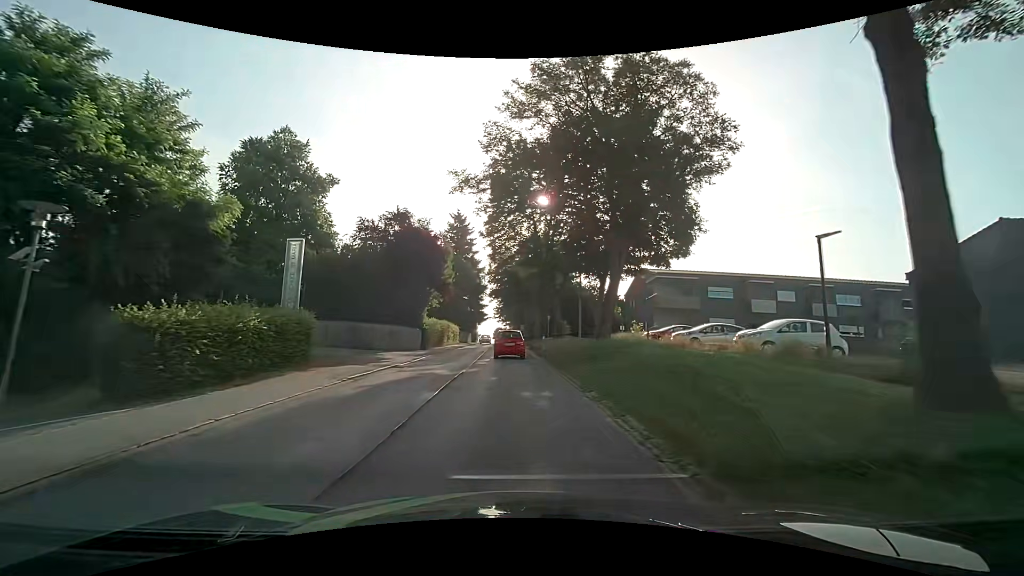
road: secondary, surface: asphalt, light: Day
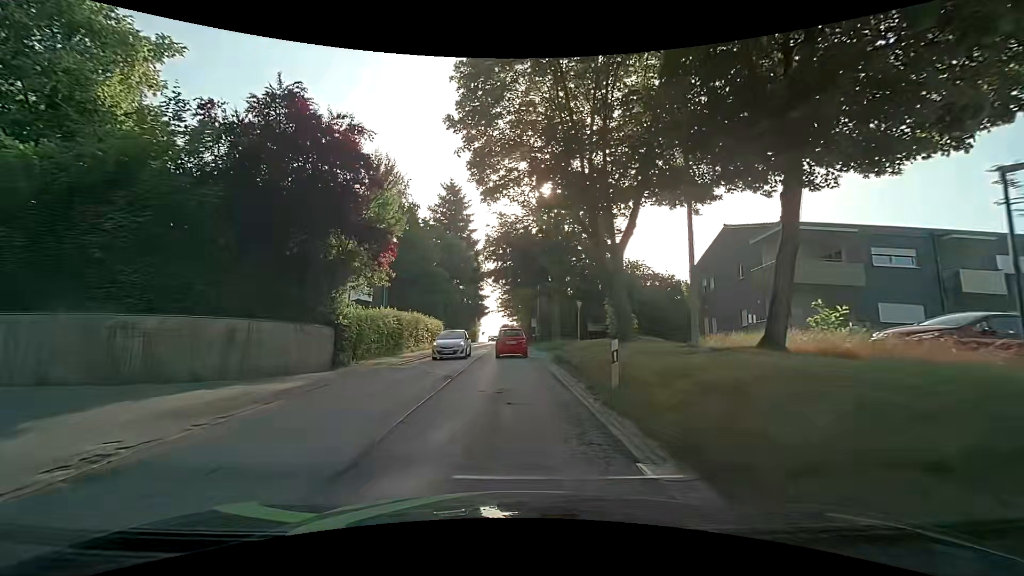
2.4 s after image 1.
(-0.1, +20.5) m; -1°
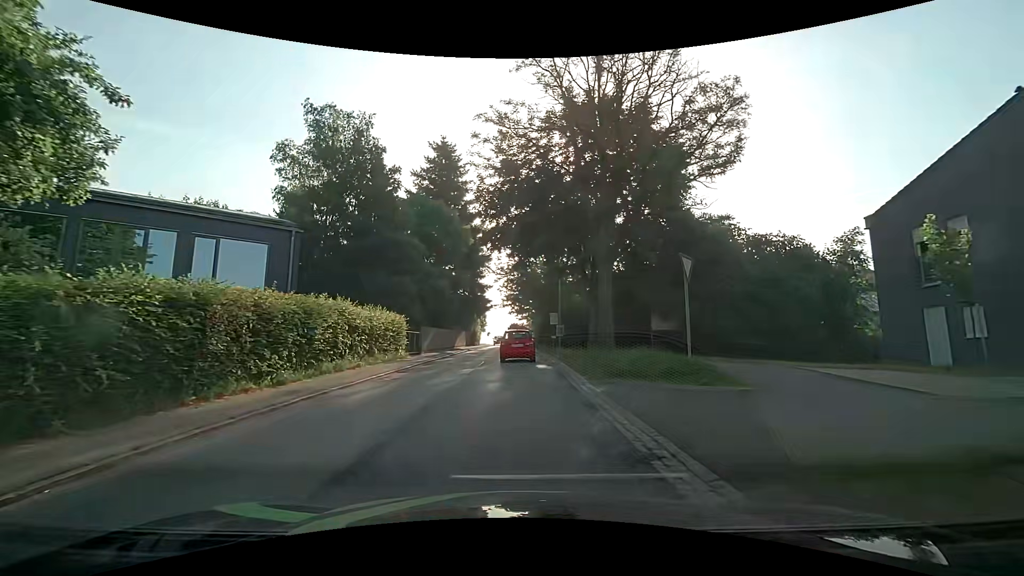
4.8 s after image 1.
(-0.2, +18.8) m; -1°
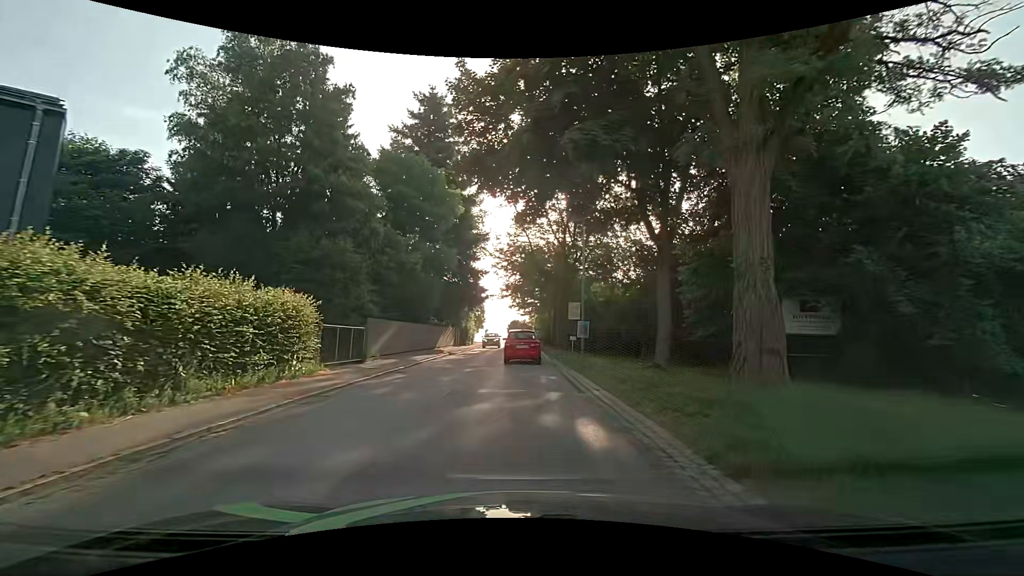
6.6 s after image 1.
(-0.1, +12.9) m; -1°
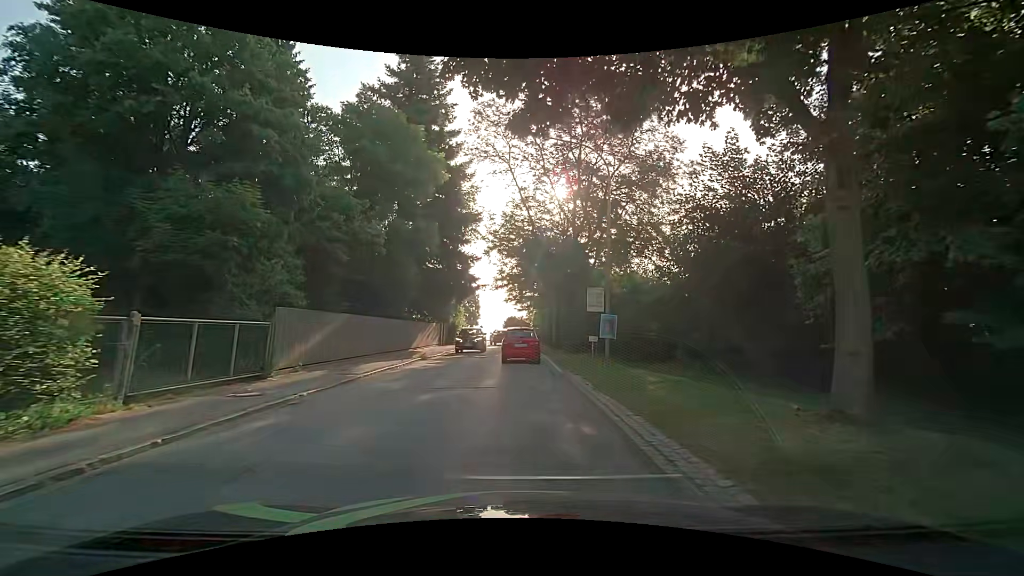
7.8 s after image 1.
(0.0, +8.1) m; +1°
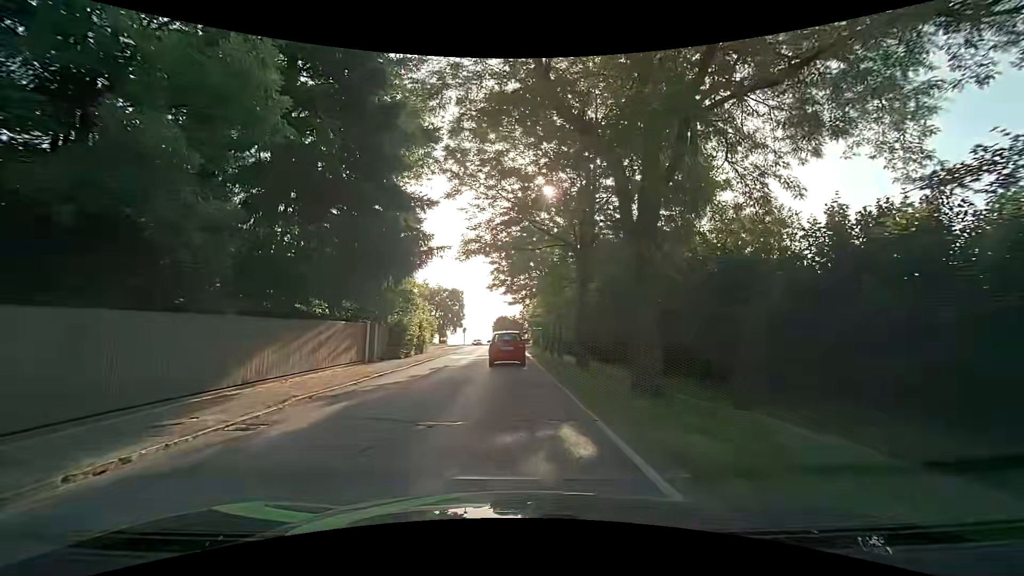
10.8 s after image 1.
(+0.1, +19.9) m; 0°
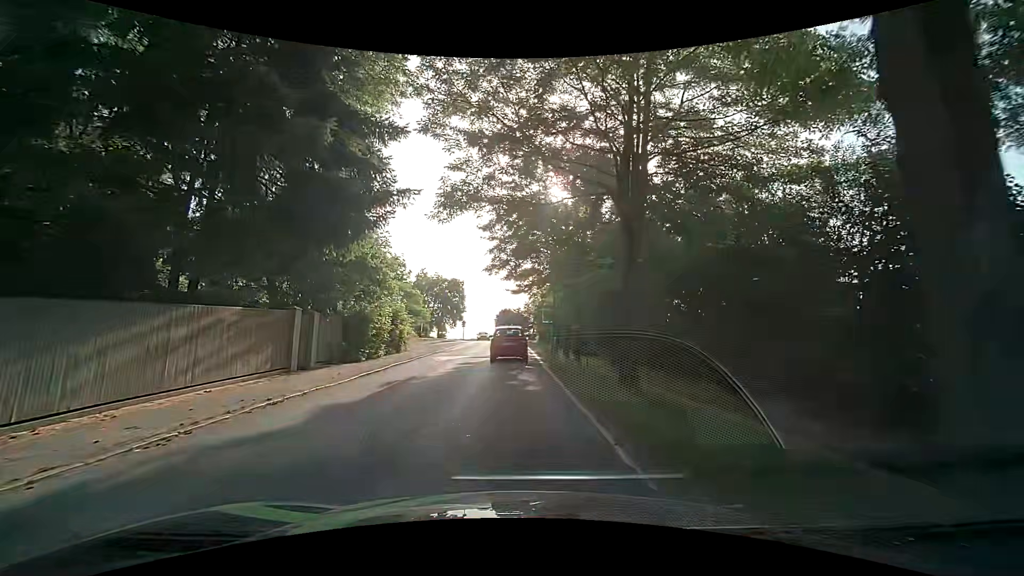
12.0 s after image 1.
(0.0, +8.2) m; 0°
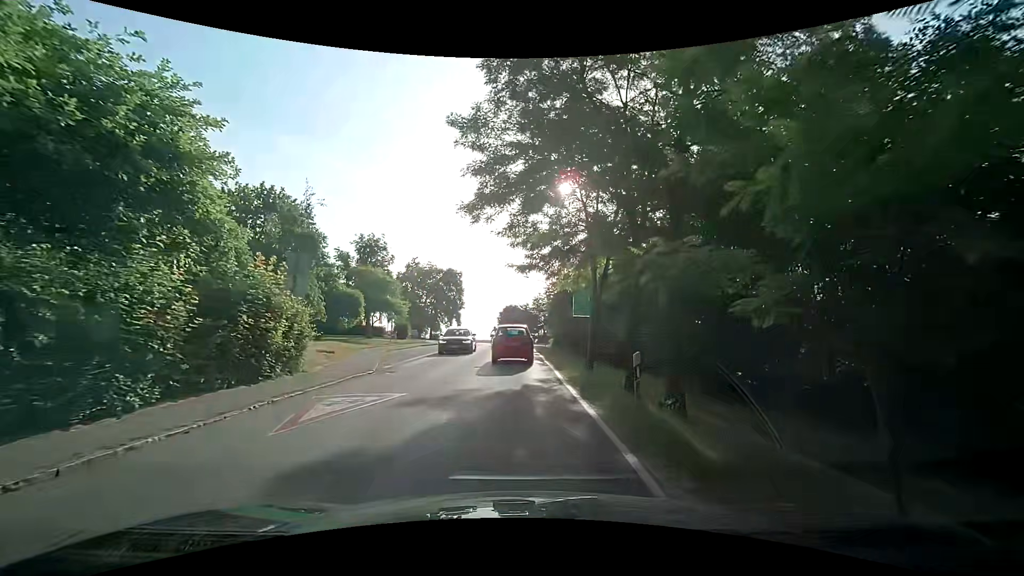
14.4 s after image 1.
(-0.2, +15.6) m; +1°
(0, +10) (-1, +20) (-1, +30) (-1, +40) (-1, +50) (-2, +60) (-4, +70) (-6, +80) (-8, +89) (-11, +99) m
